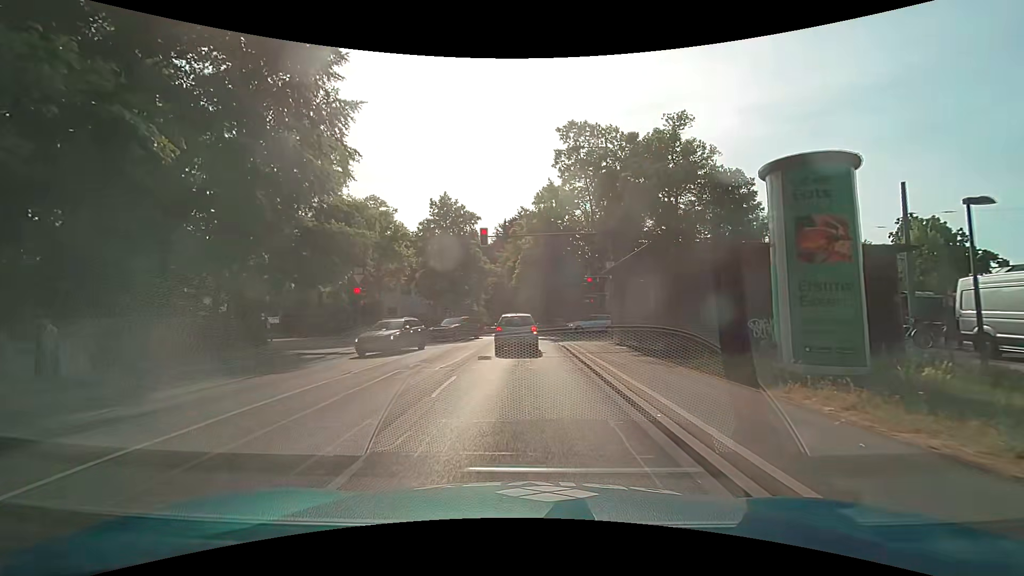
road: secondary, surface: asphalt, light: Day
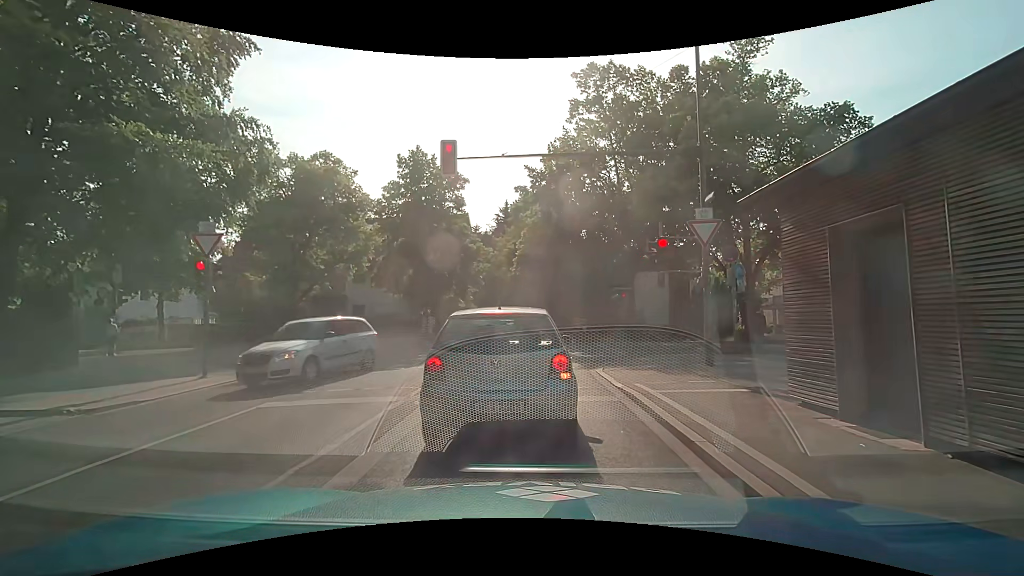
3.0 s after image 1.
(-0.1, +12.5) m; -2°
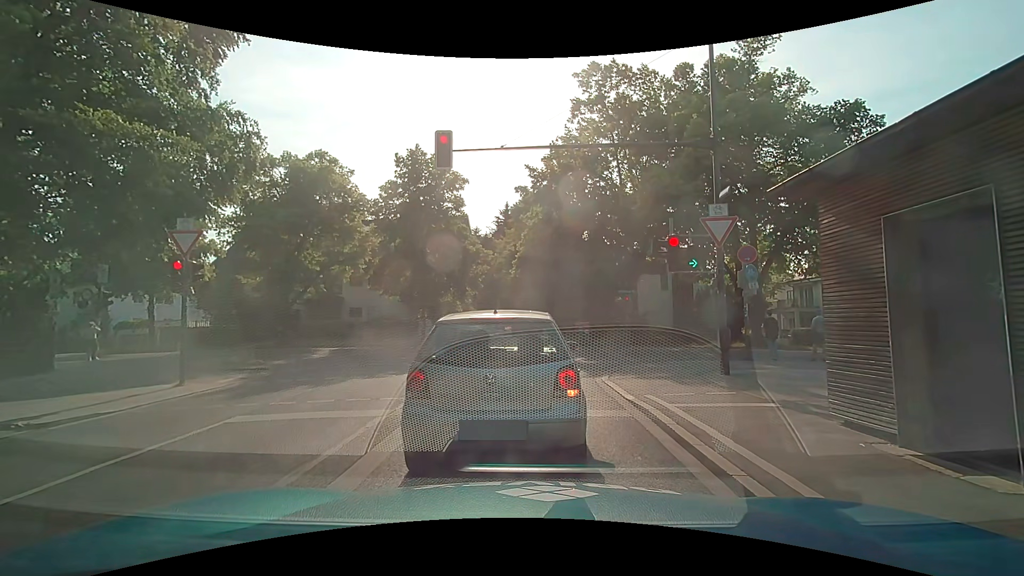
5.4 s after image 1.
(0.0, +0.9) m; 0°
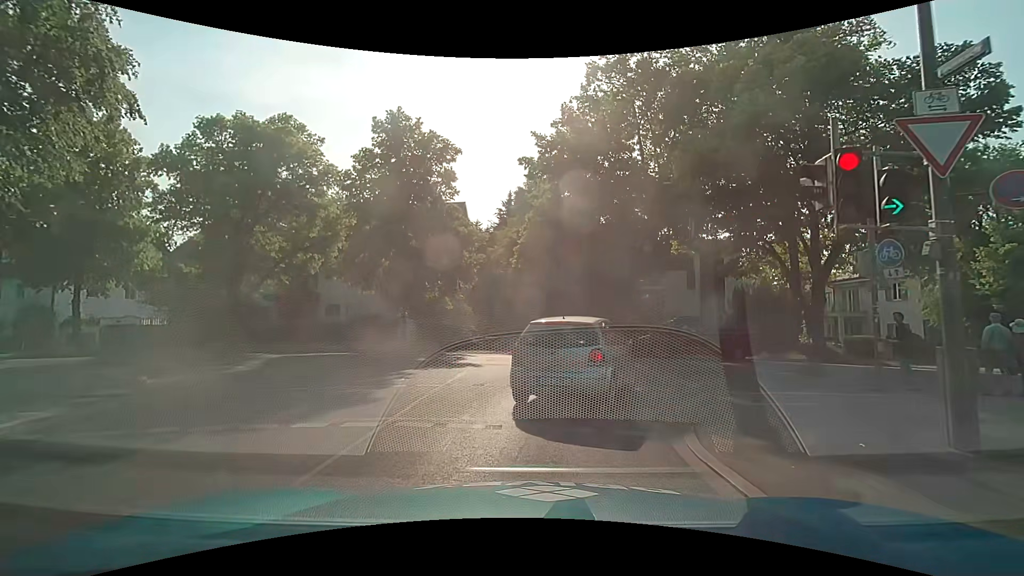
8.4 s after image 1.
(0.0, +6.6) m; +1°
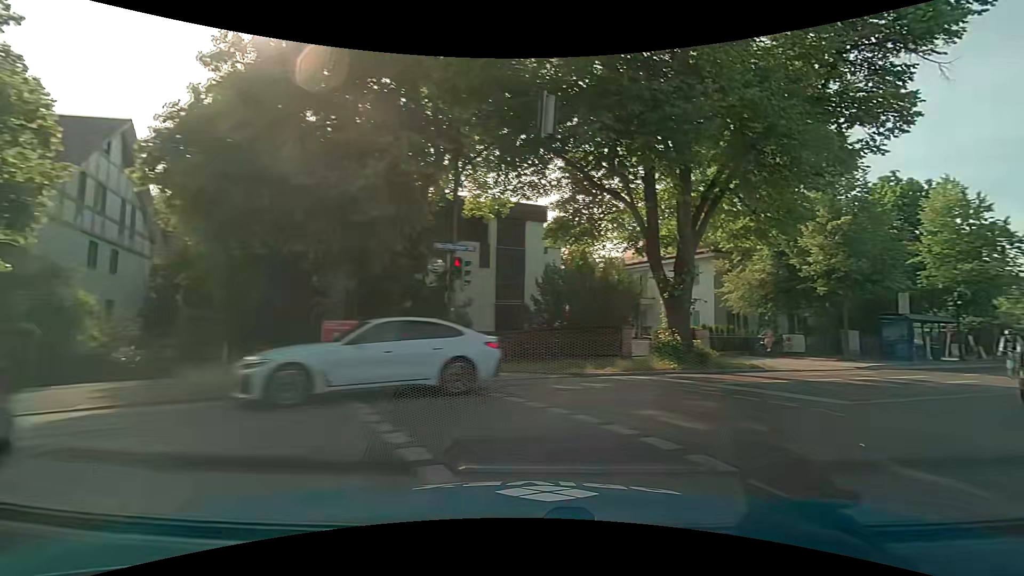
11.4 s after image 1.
(+1.3, +13.3) m; +25°
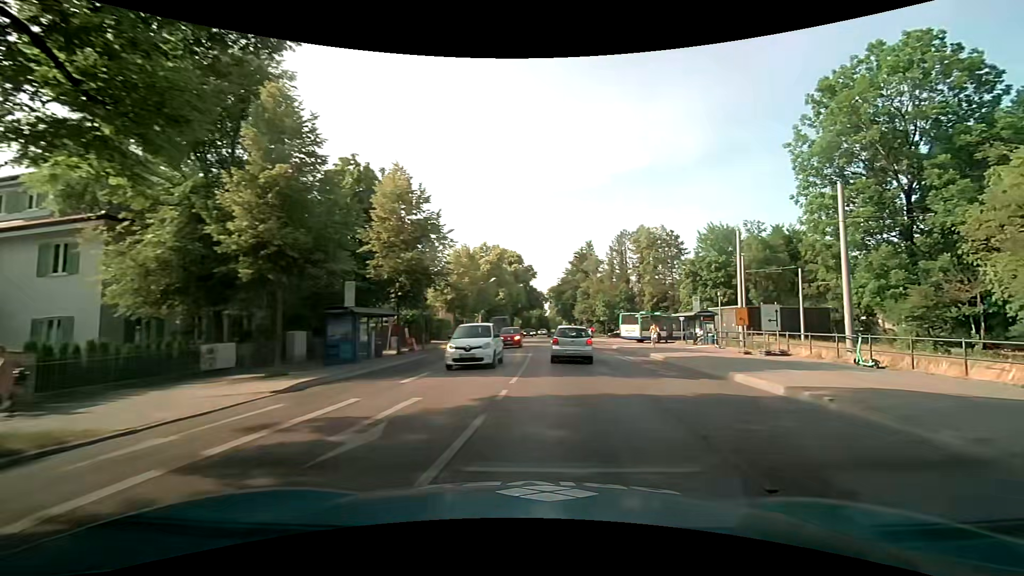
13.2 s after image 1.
(+5.4, +9.3) m; +56°
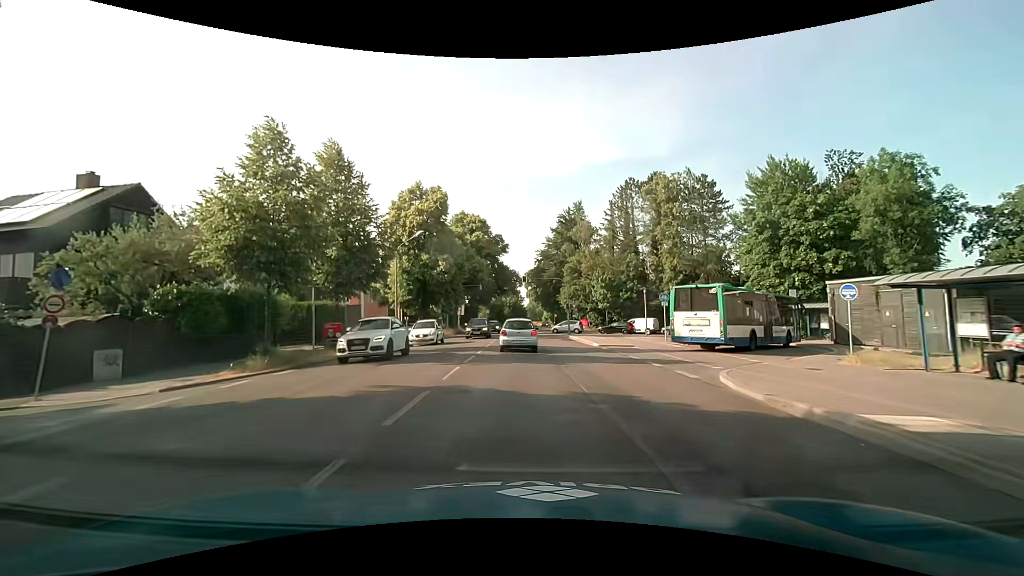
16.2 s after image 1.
(+1.5, +29.8) m; +1°
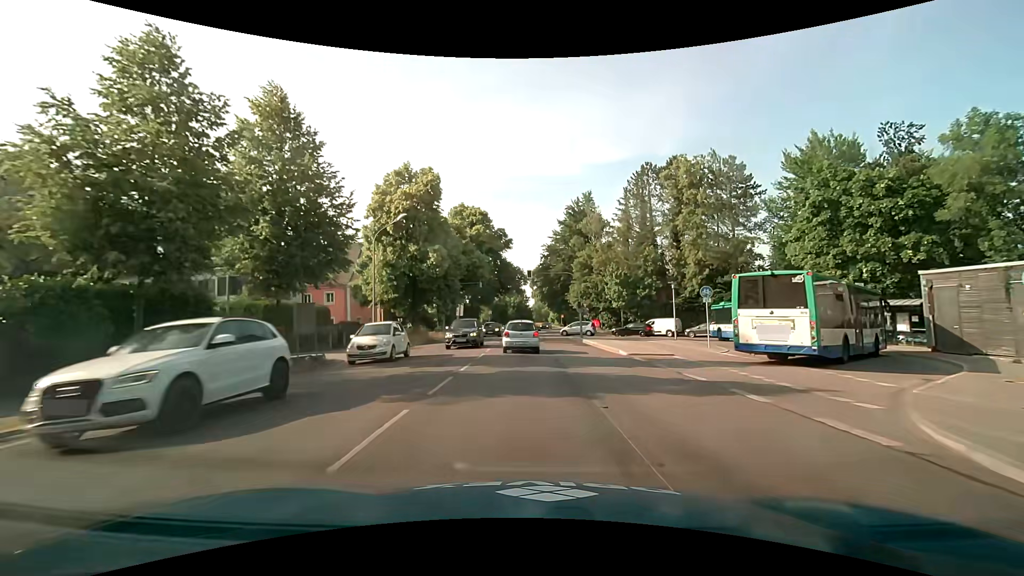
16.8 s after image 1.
(0.0, +6.6) m; 0°
(0, +10) (0, +20) (0, +30) (-1, +40) (-1, +50) (-1, +60) (0, +70) (+1, +80) (+2, +90) (+4, +100) m
